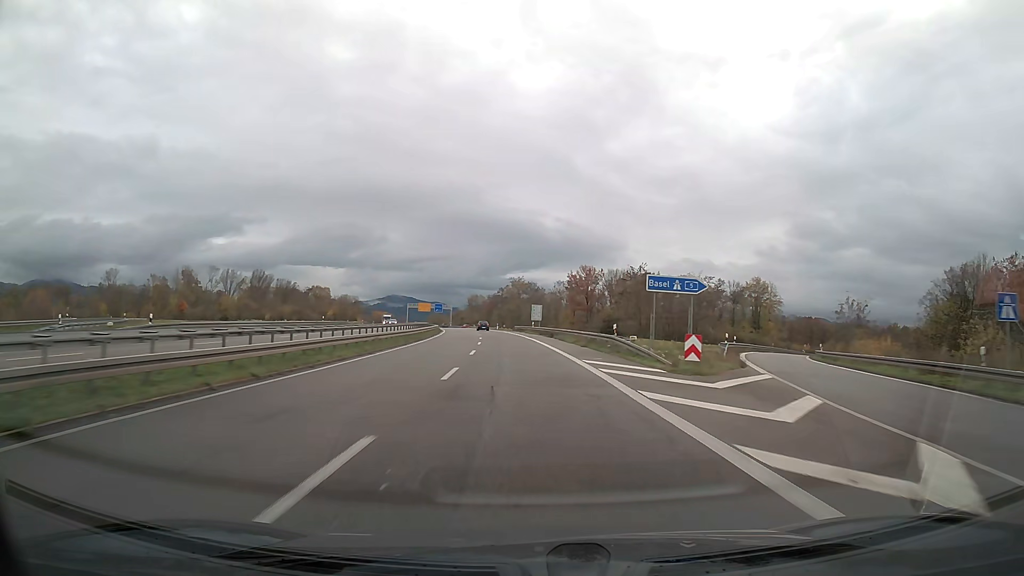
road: trunk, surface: asphalt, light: Day
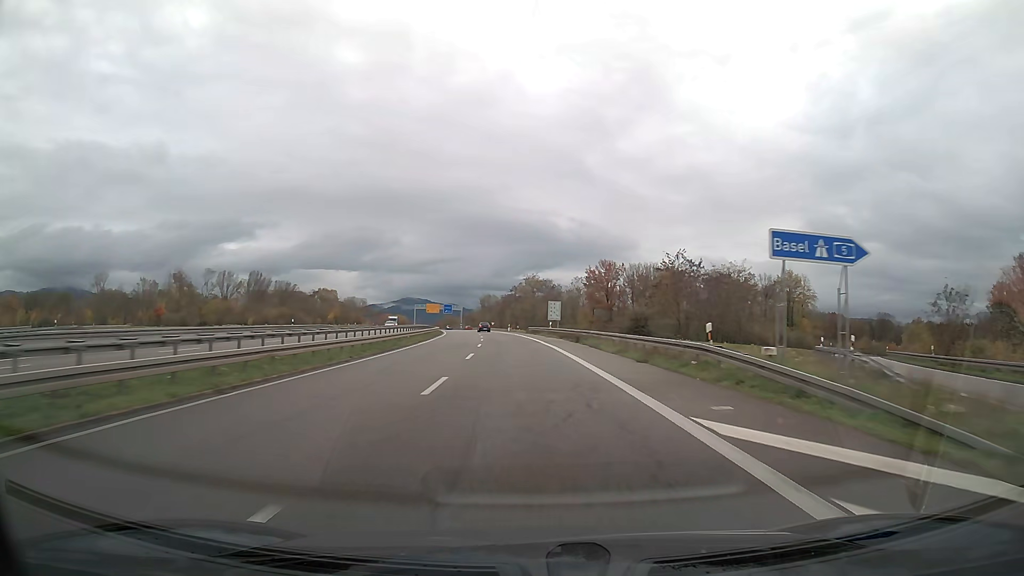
(-0.2, +14.9) m; -1°
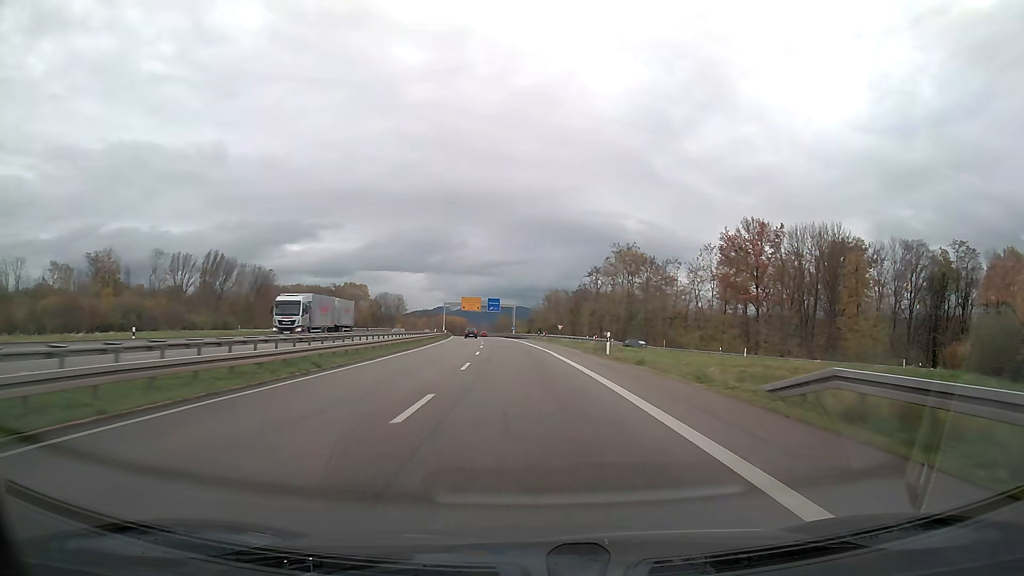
(-3.8, +74.4) m; -6°
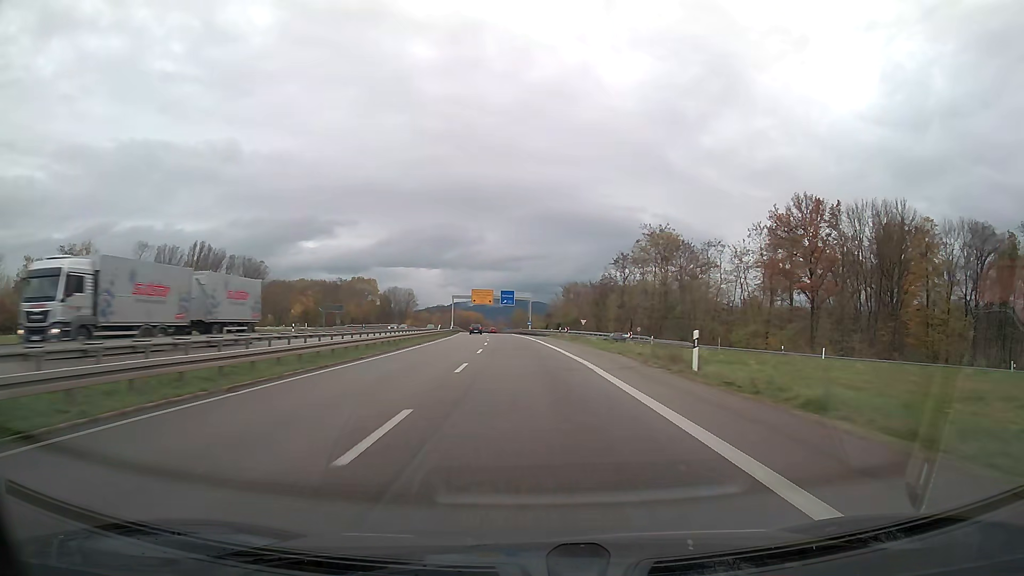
(-0.2, +14.9) m; -1°
(0, +10) (0, +20) (-1, +30) (-1, +40) (-2, +50) (-3, +60) (-4, +70) (-5, +80) (-6, +90) (-7, +100) m
